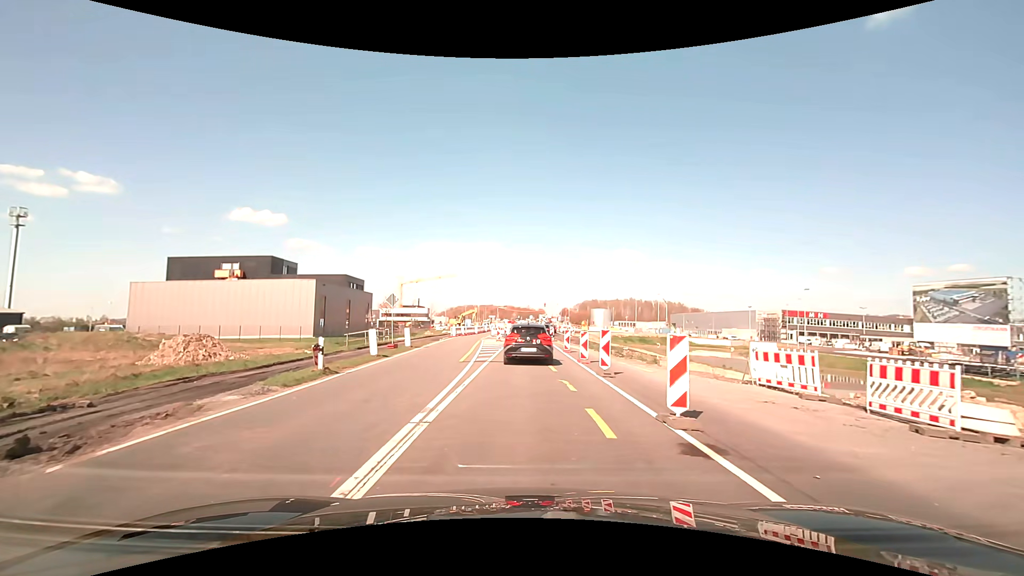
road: primary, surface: asphalt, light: Day
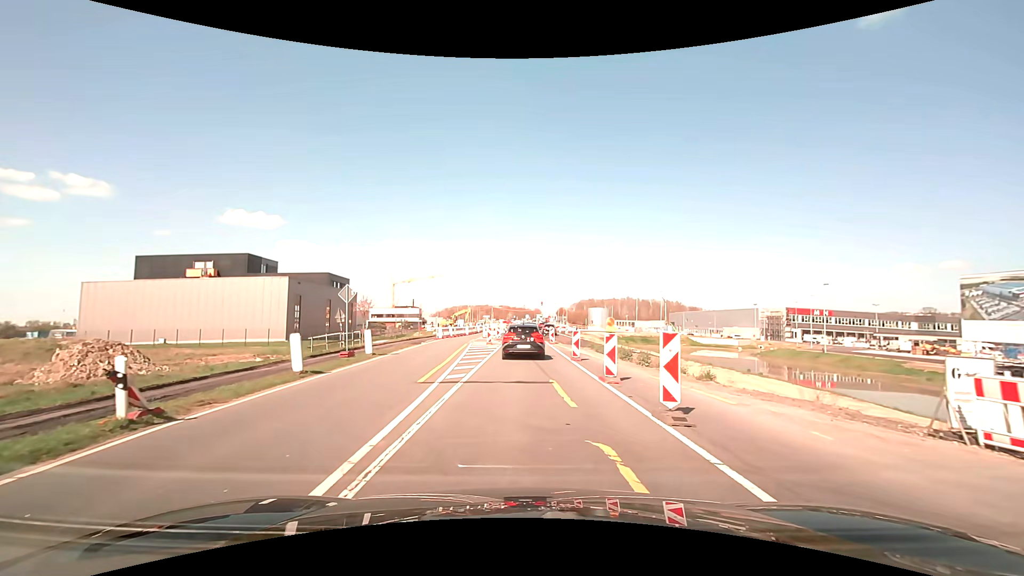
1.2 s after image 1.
(-0.1, +6.8) m; -1°
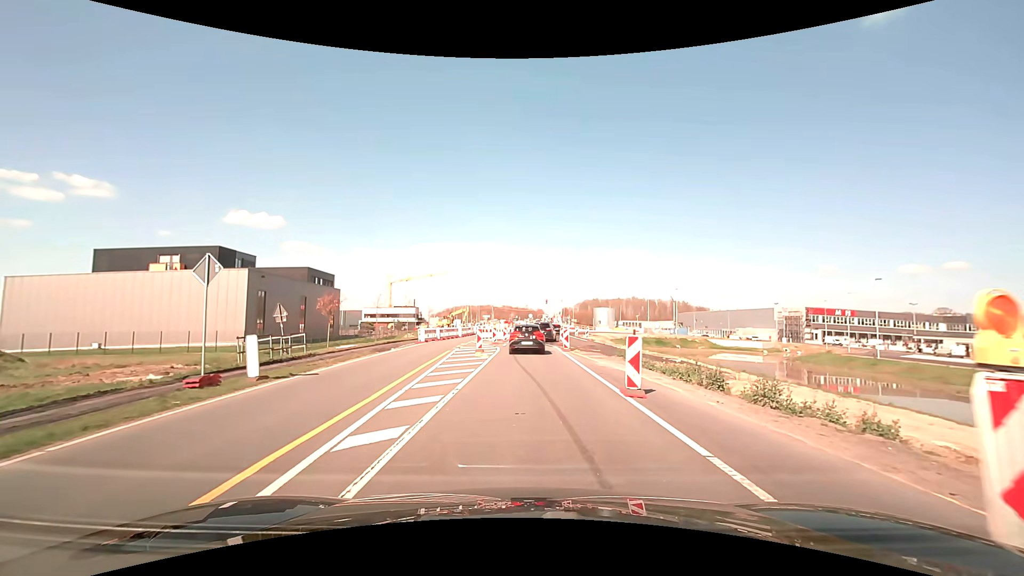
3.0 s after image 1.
(0.0, +10.2) m; 0°
